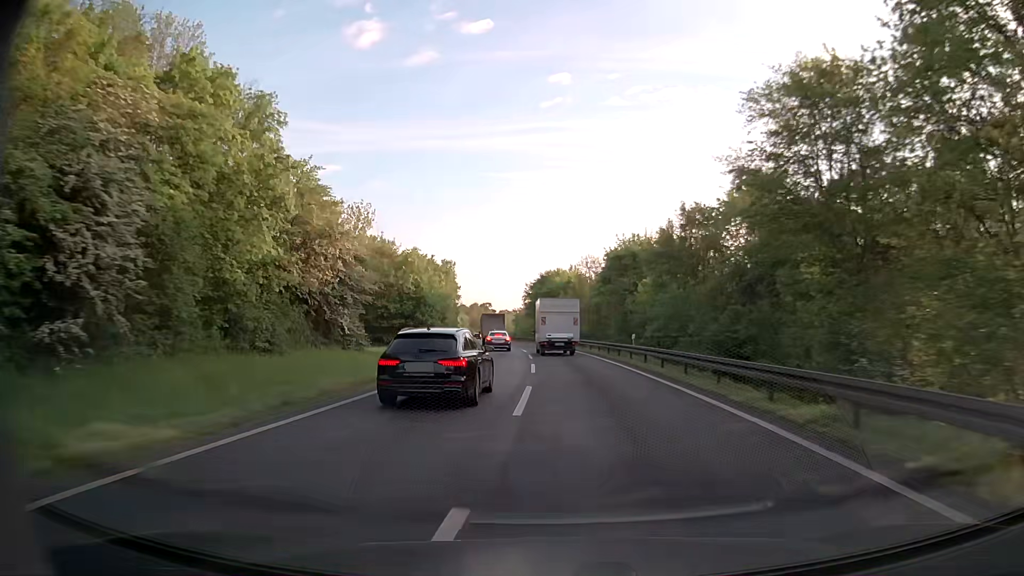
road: motorway_link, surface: asphalt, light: Day
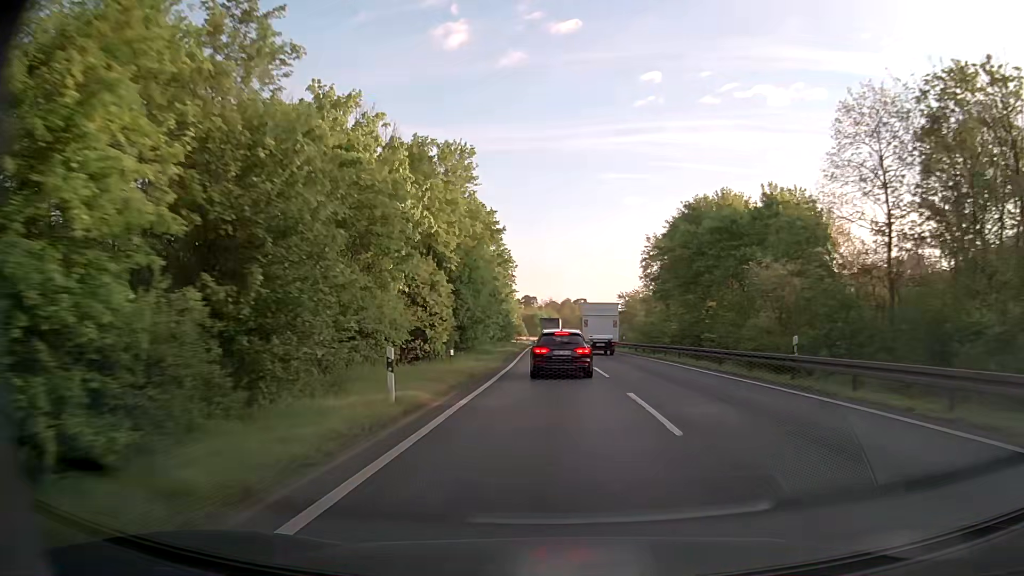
(-5.2, +62.6) m; -9°
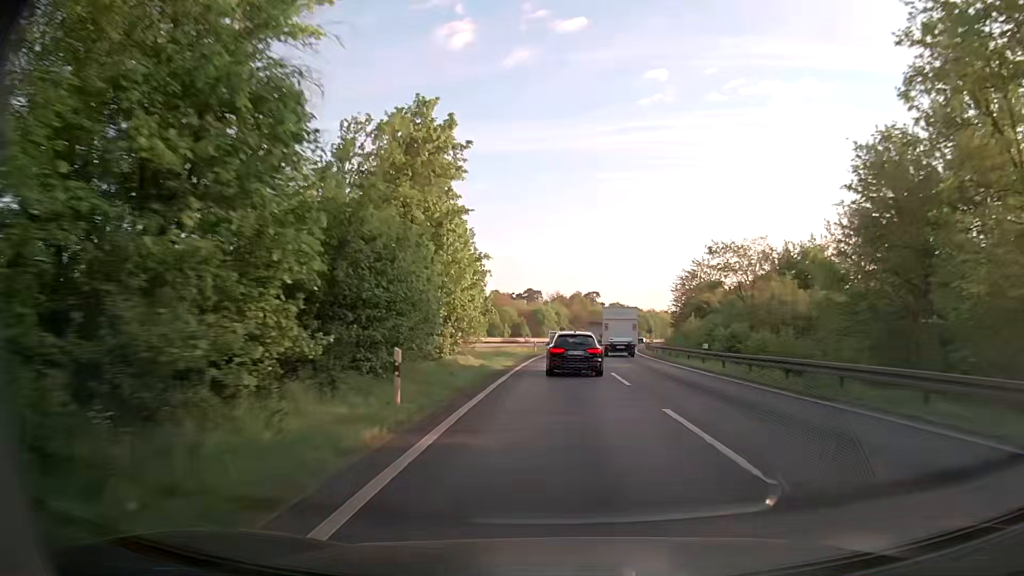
(-0.7, +50.8) m; 0°
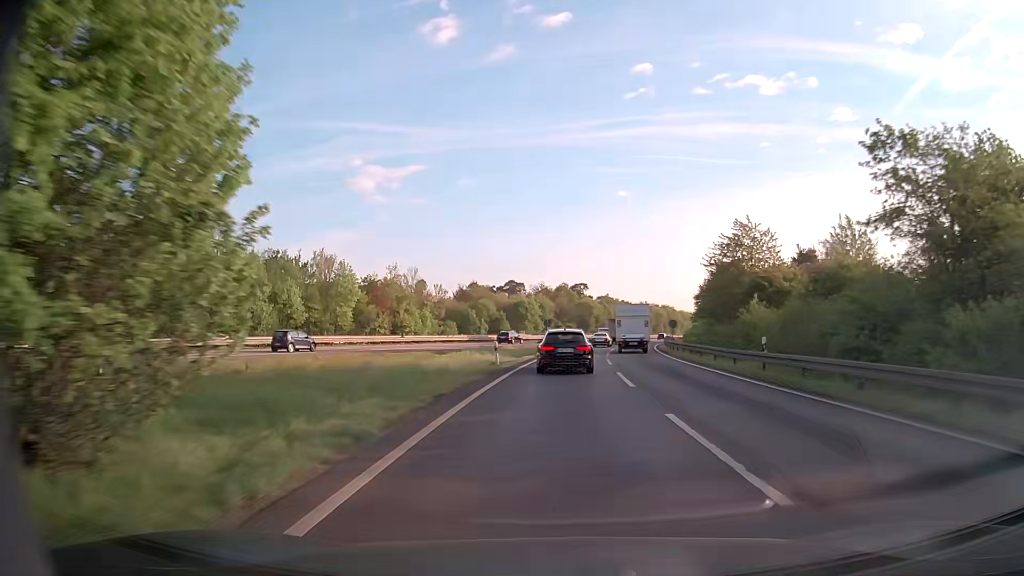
(+0.1, +25.5) m; +1°
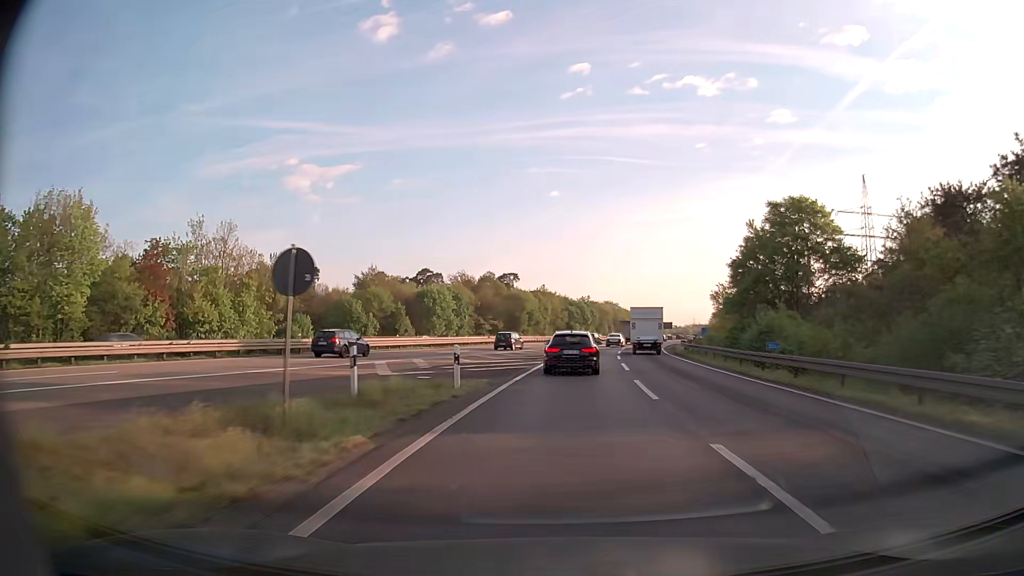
(+2.0, +51.0) m; +5°
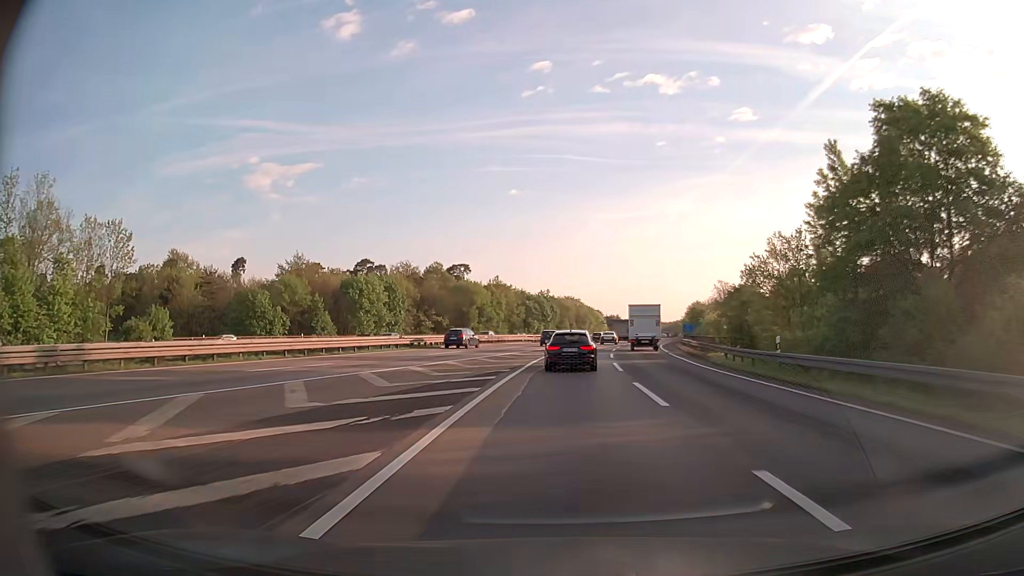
(+0.8, +25.6) m; +3°
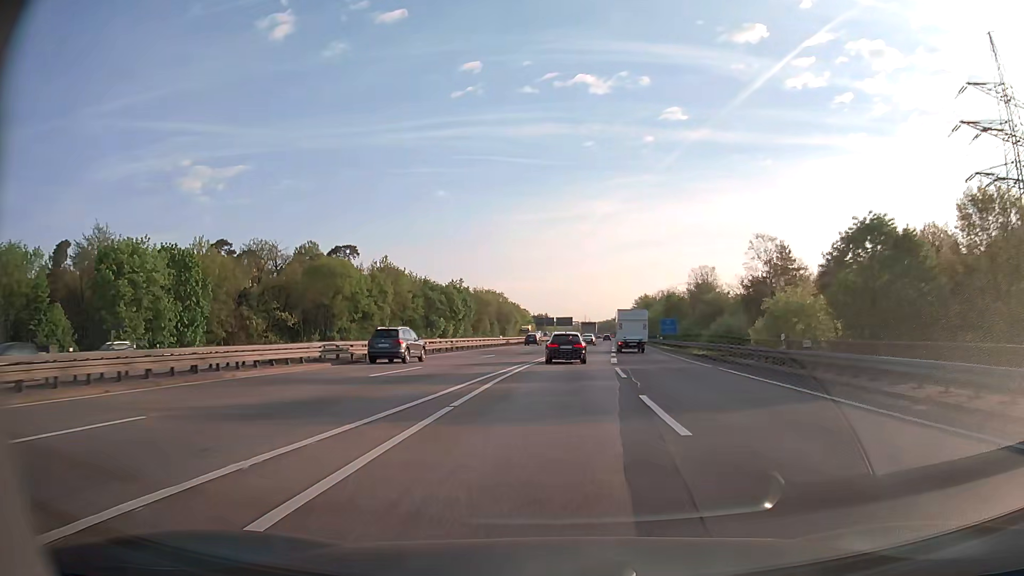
(+3.0, +51.6) m; +6°
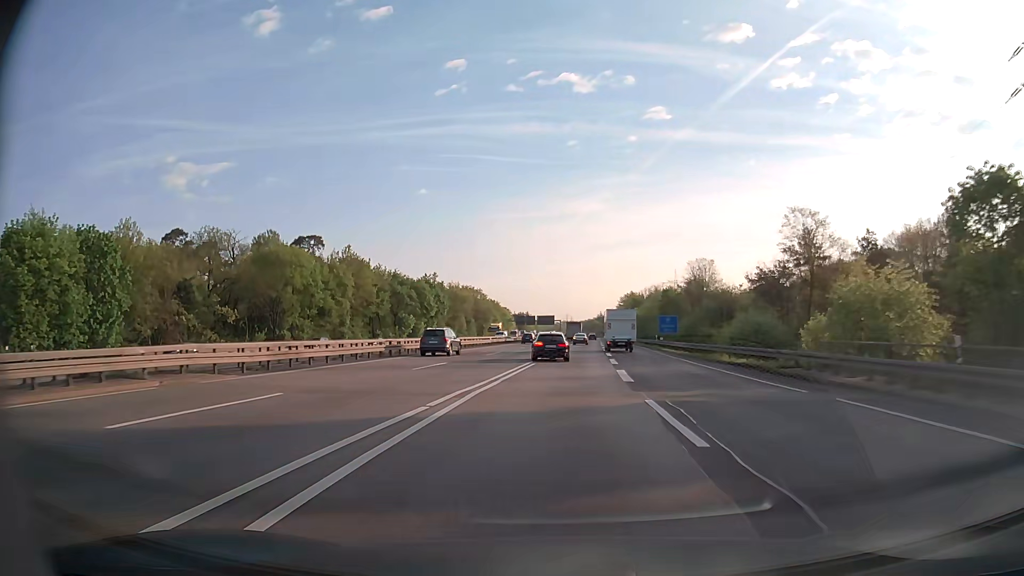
(+0.1, +13.1) m; +1°
(0, +10) (0, +20) (+1, +30) (+1, +40) (+2, +50) (+2, +60) (+3, +70) (+3, +80) (+4, +90) (+5, +100) m
